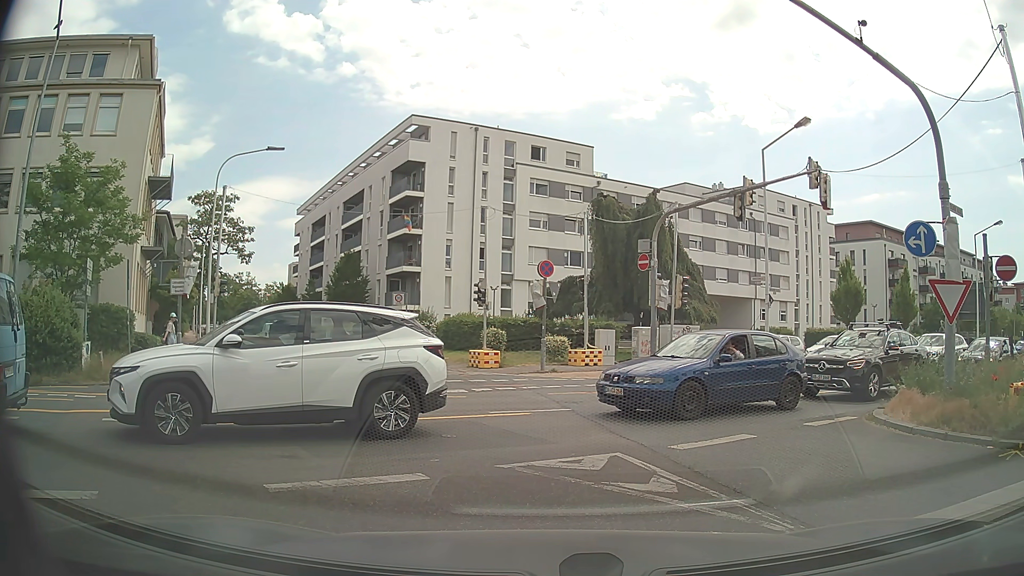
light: Day
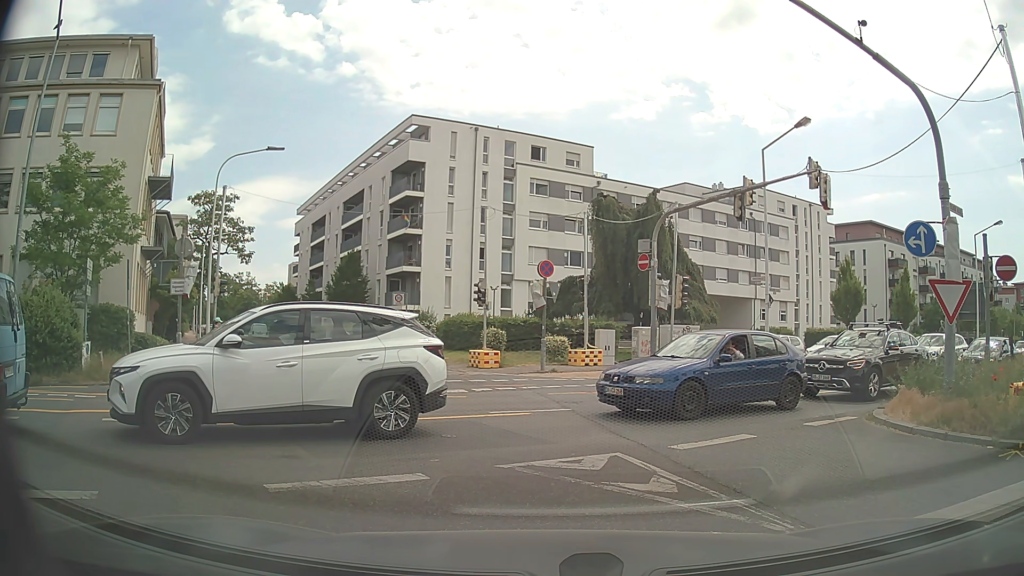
(0.0, 0.0) m; 0°
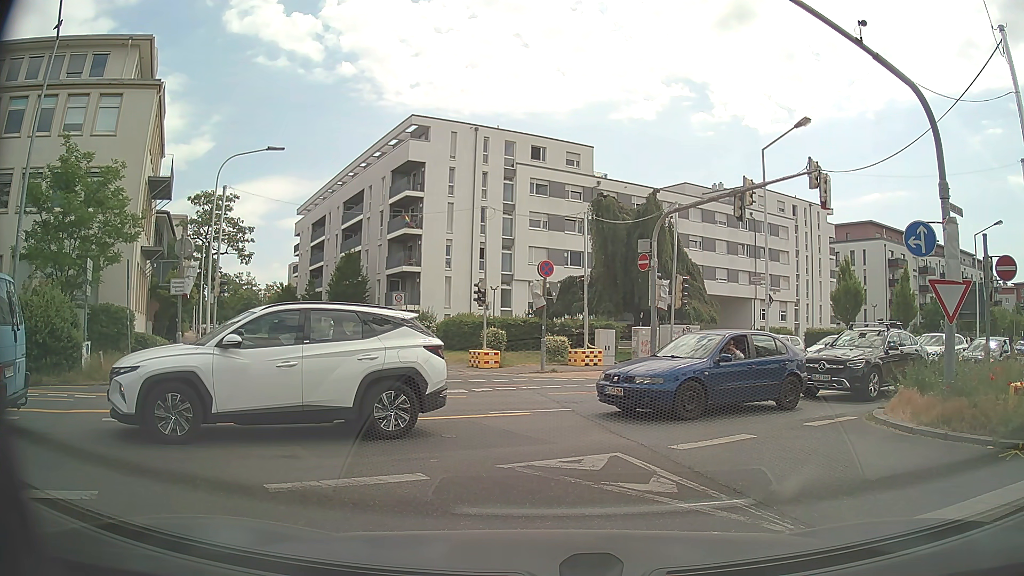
(0.0, 0.0) m; 0°
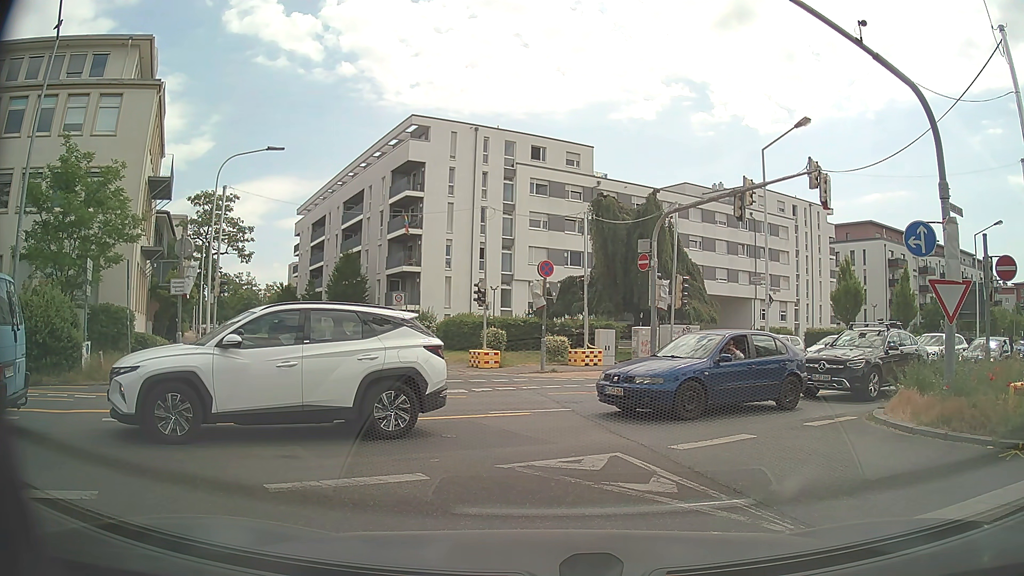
(0.0, 0.0) m; 0°
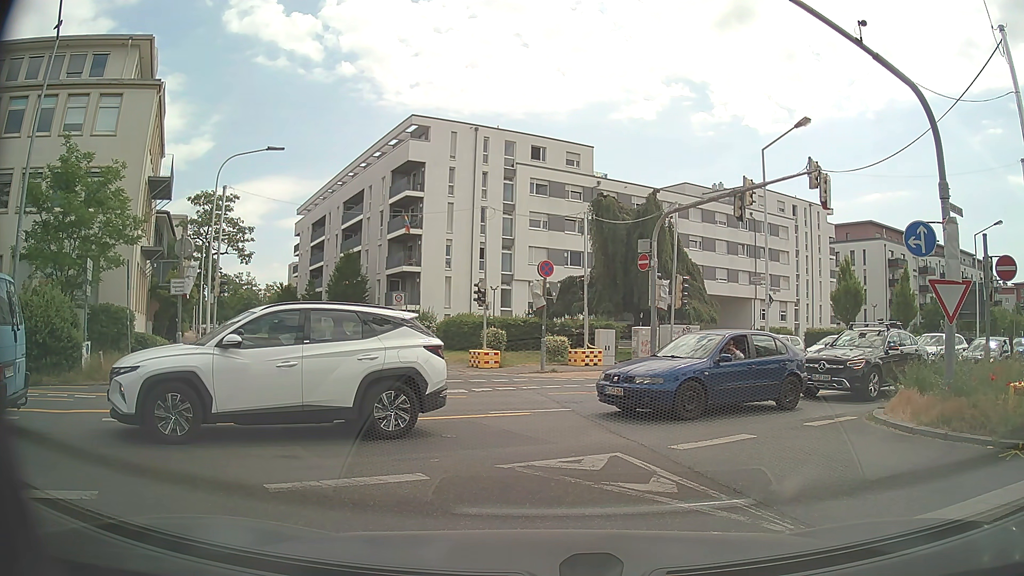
(0.0, 0.0) m; 0°
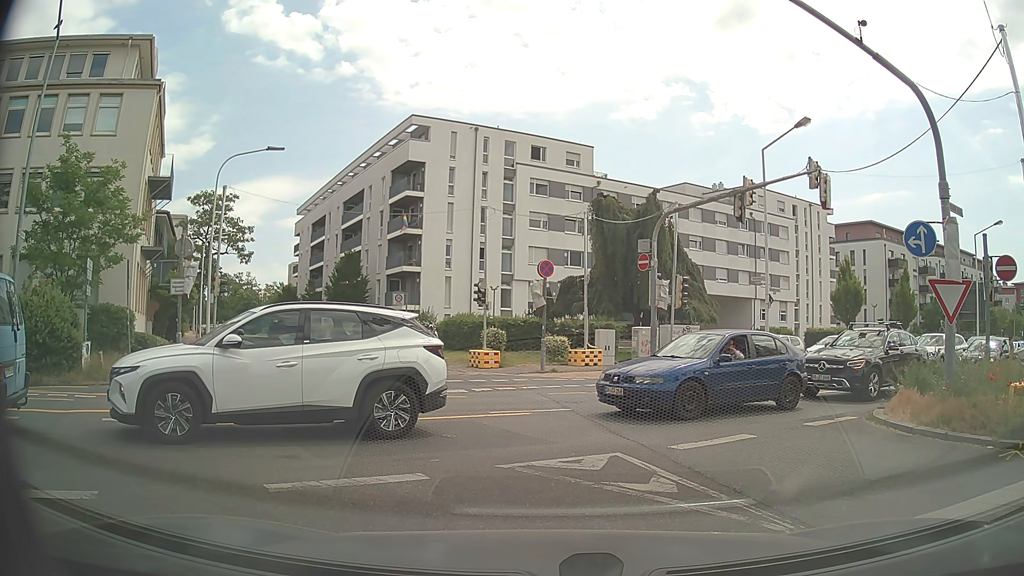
(0.0, 0.0) m; 0°
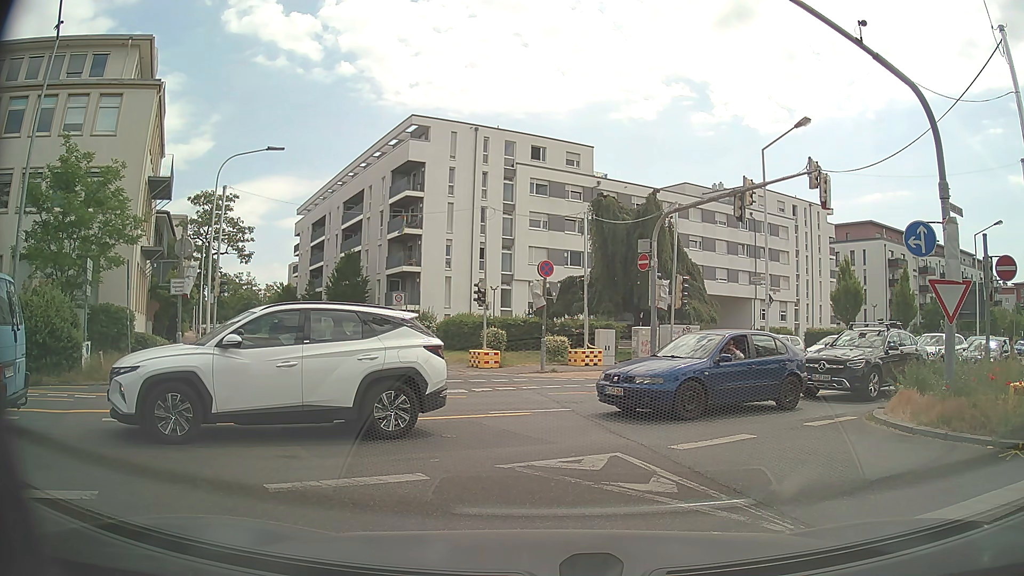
(0.0, 0.0) m; 0°
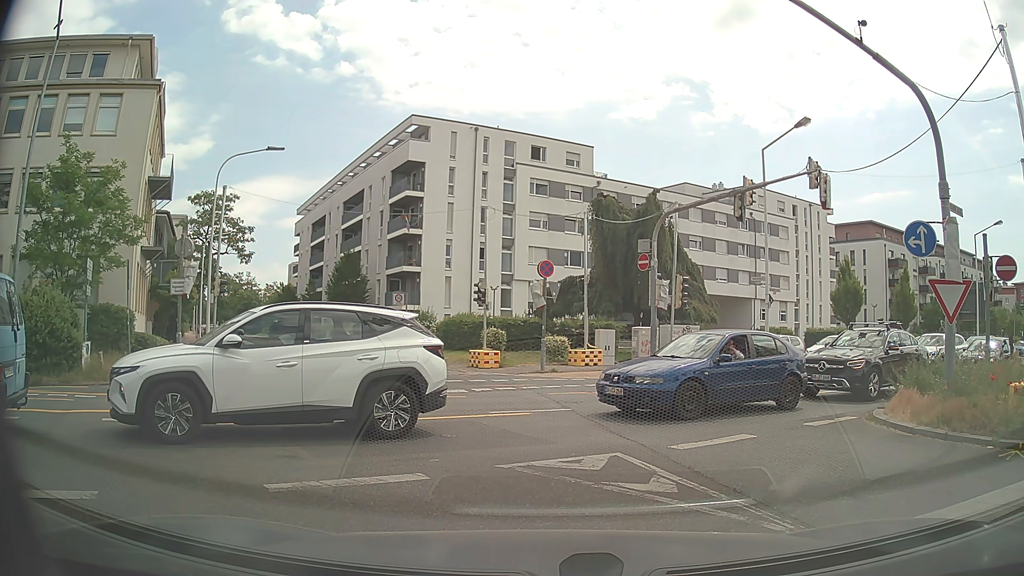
(0.0, 0.0) m; 0°
